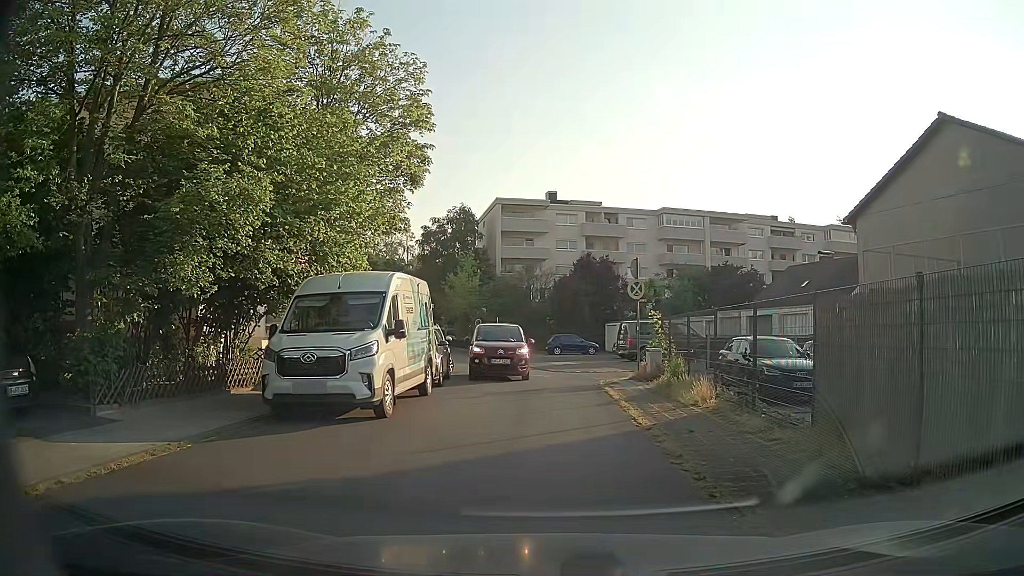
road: unclassified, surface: asphalt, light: Day
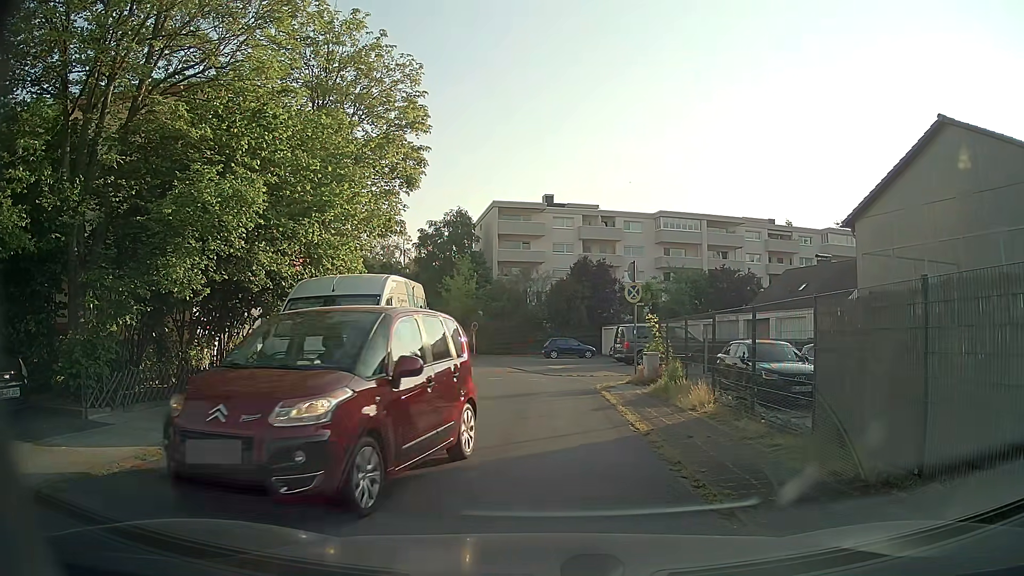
(0.0, +0.2) m; 0°
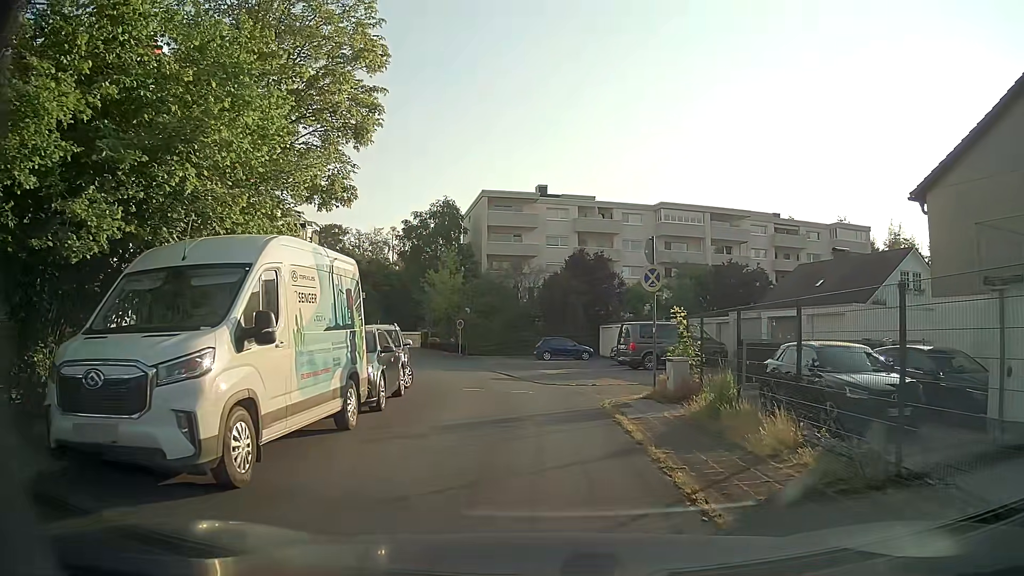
(+0.3, +5.3) m; +3°
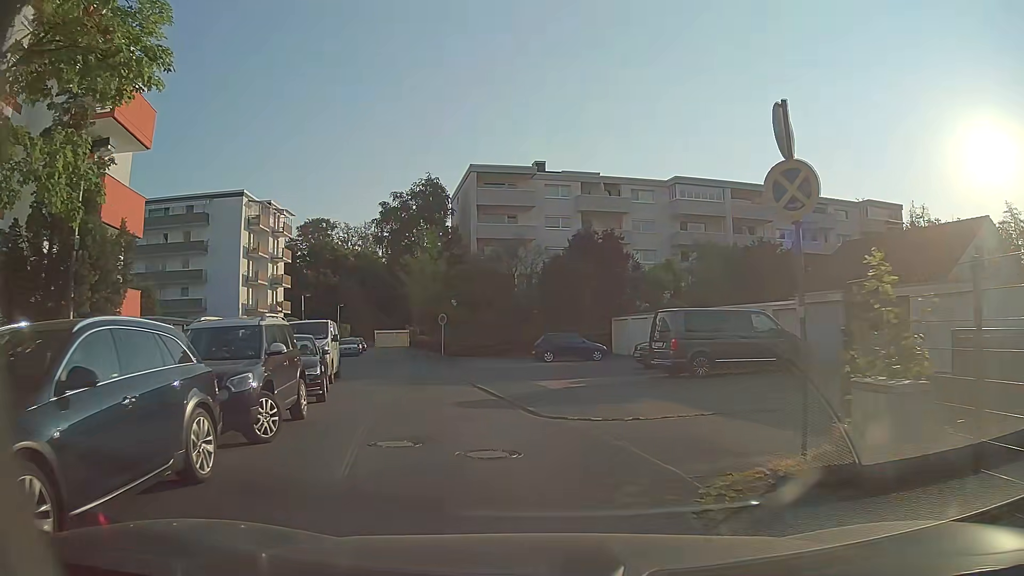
(+0.1, +9.1) m; +1°
